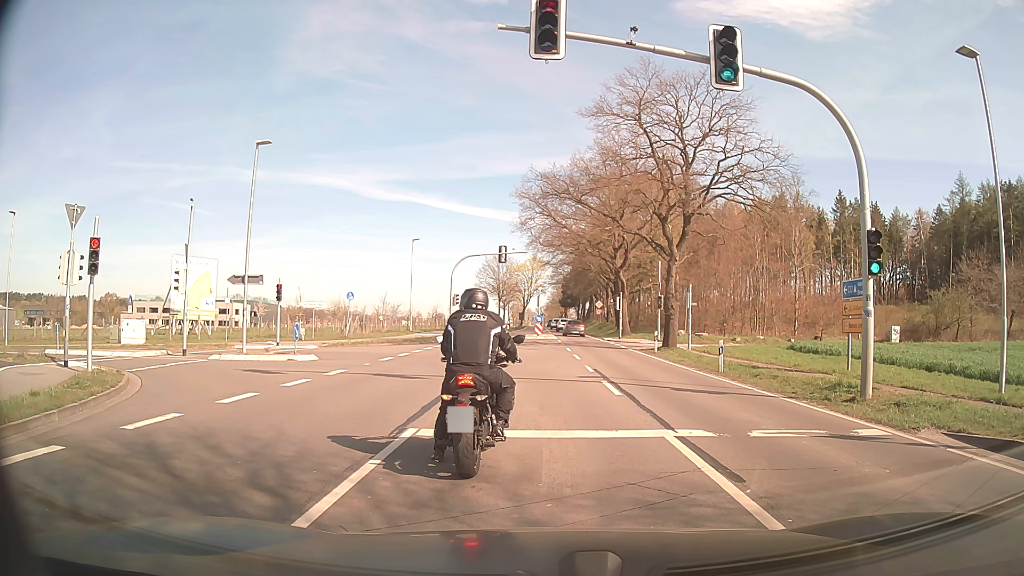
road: secondary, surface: asphalt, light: Day
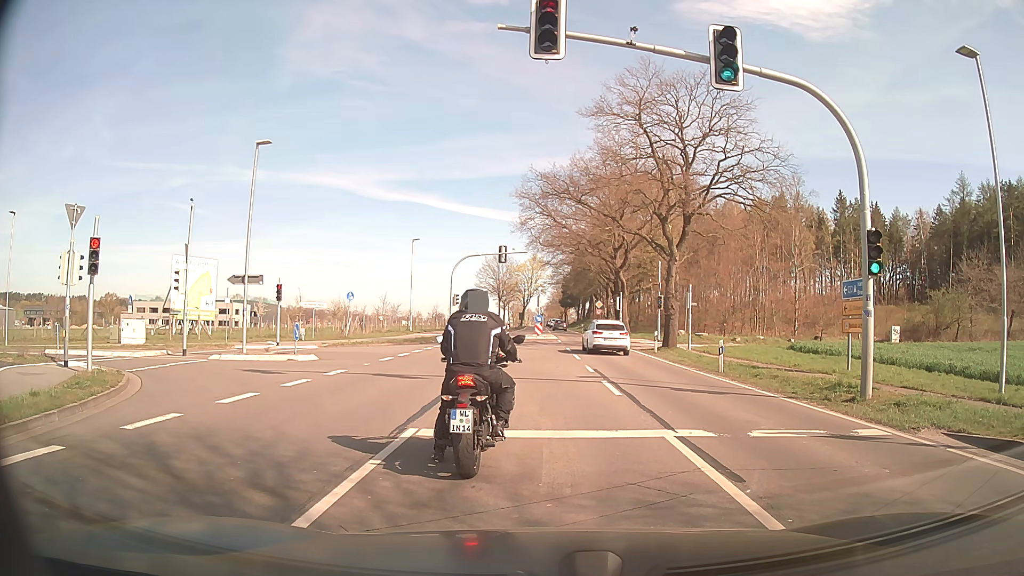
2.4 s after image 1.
(0.0, 0.0) m; 0°
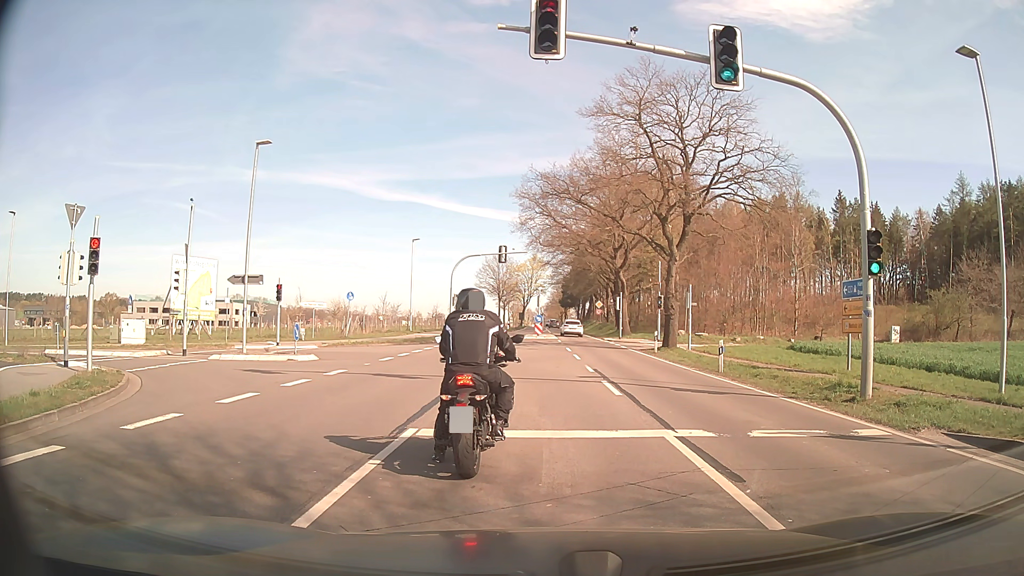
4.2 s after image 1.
(0.0, 0.0) m; 0°
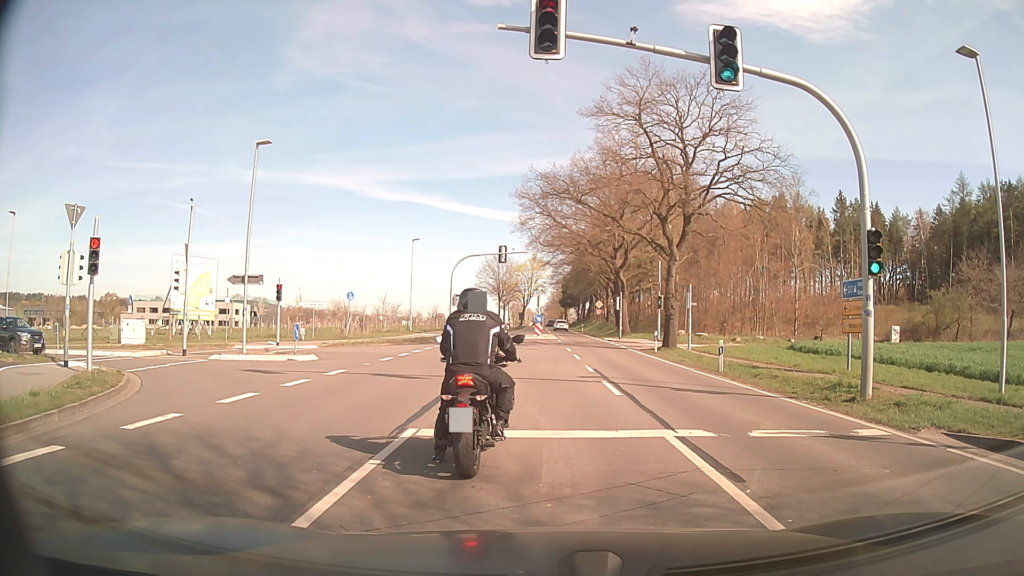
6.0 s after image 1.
(0.0, 0.0) m; 0°
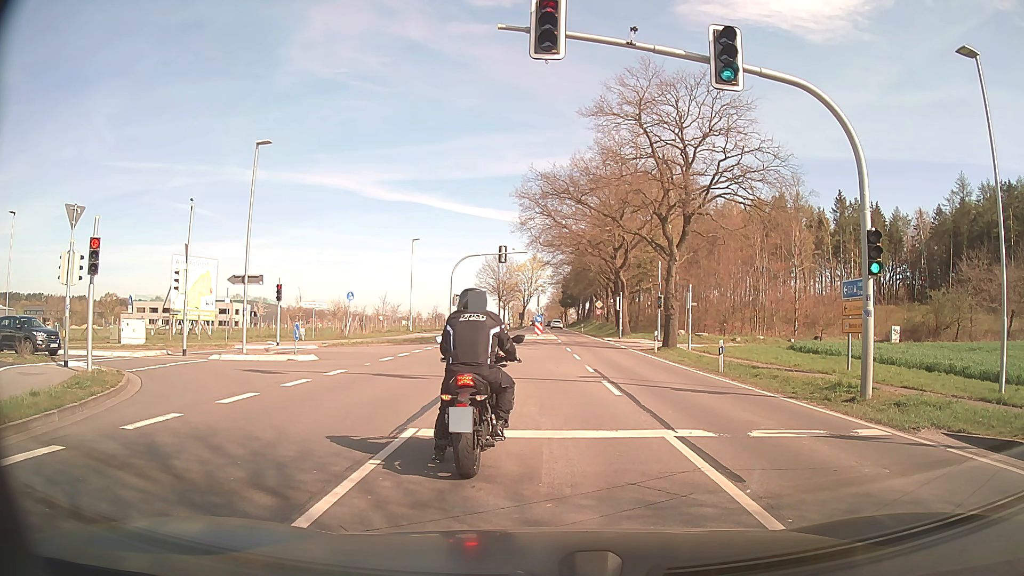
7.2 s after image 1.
(0.0, 0.0) m; 0°
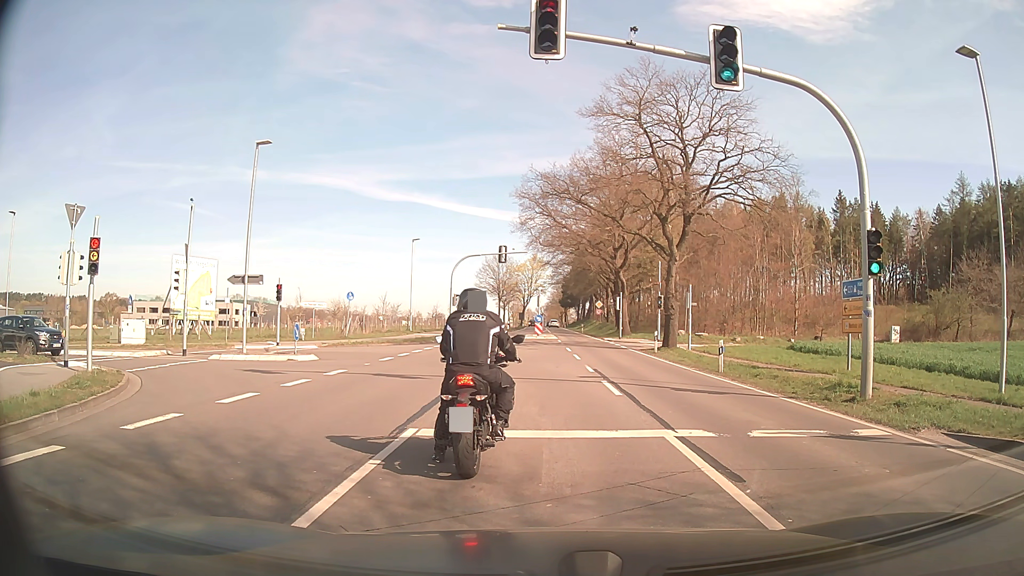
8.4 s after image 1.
(0.0, 0.0) m; 0°
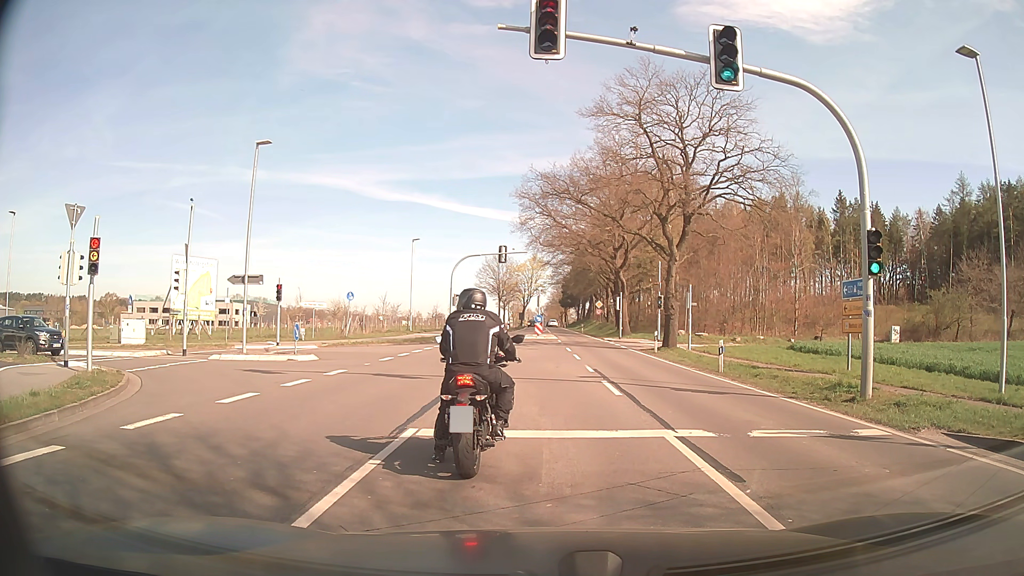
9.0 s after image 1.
(0.0, 0.0) m; 0°
